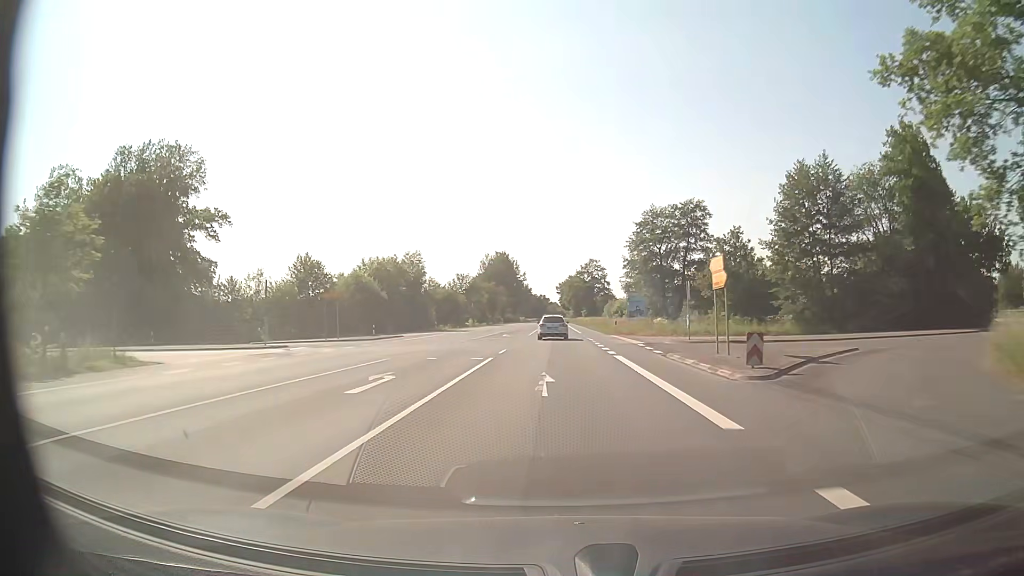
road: secondary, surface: asphalt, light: Day
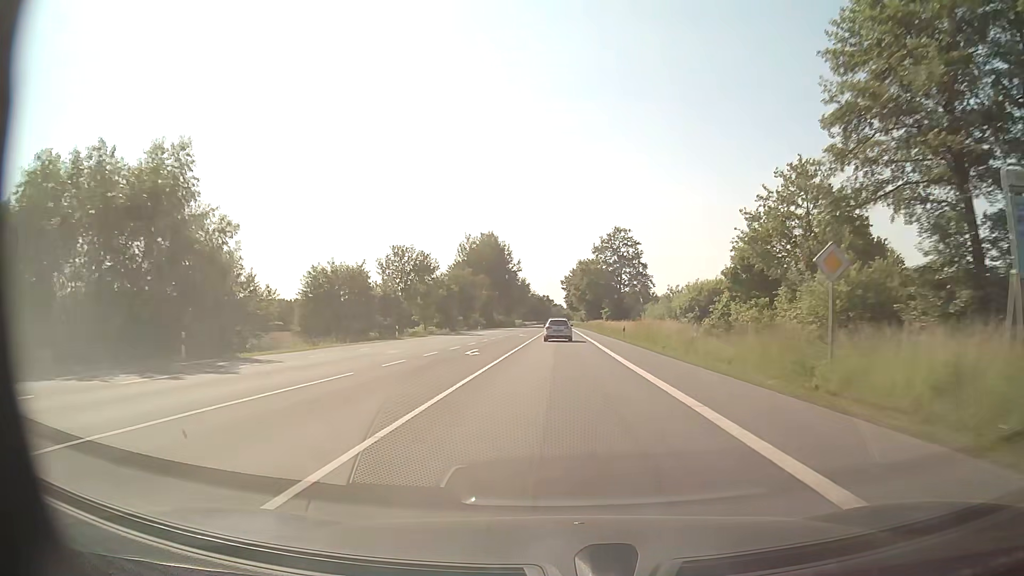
(-0.1, +53.1) m; 0°
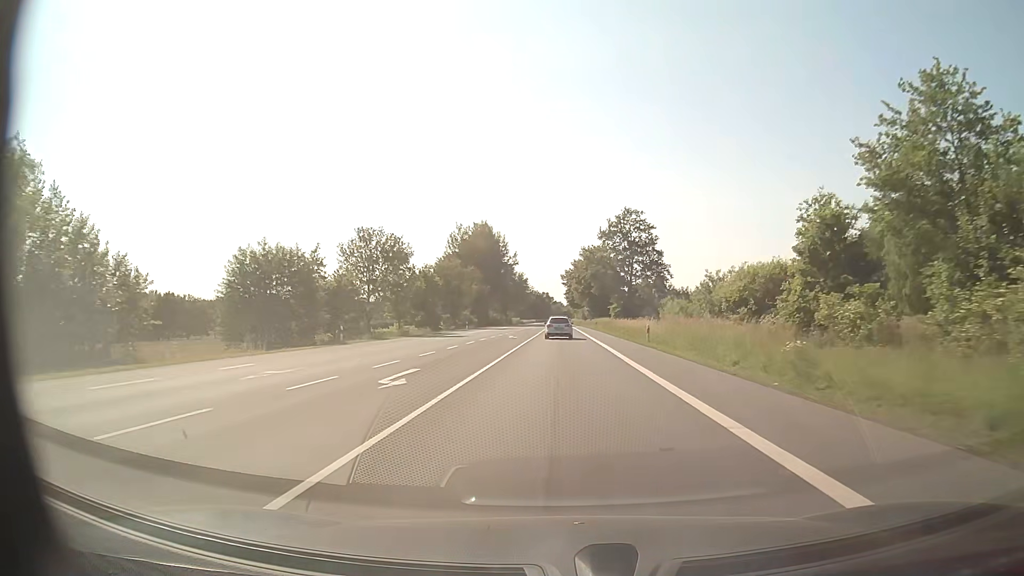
(0.0, +13.5) m; 0°
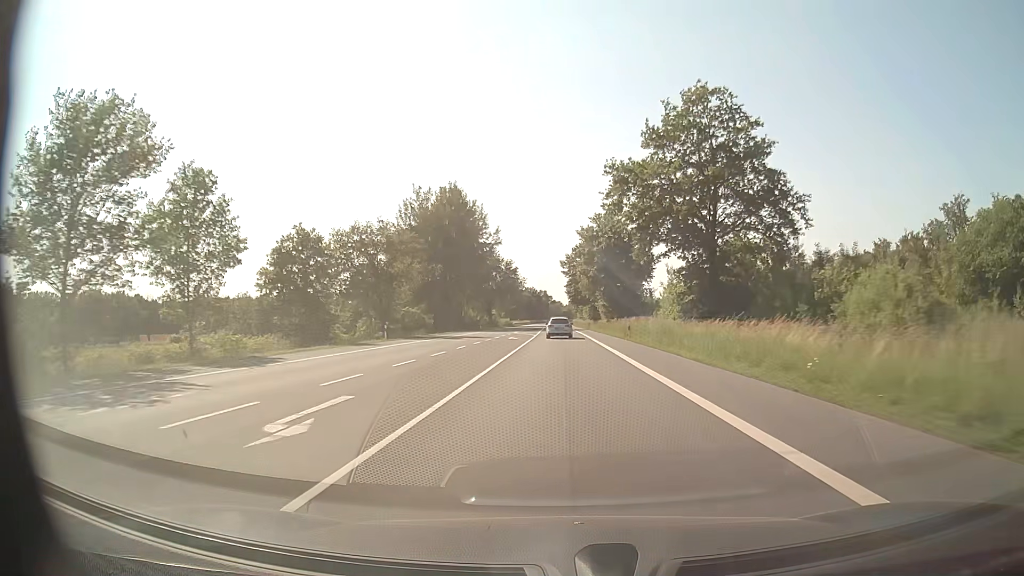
(+0.1, +41.4) m; 0°
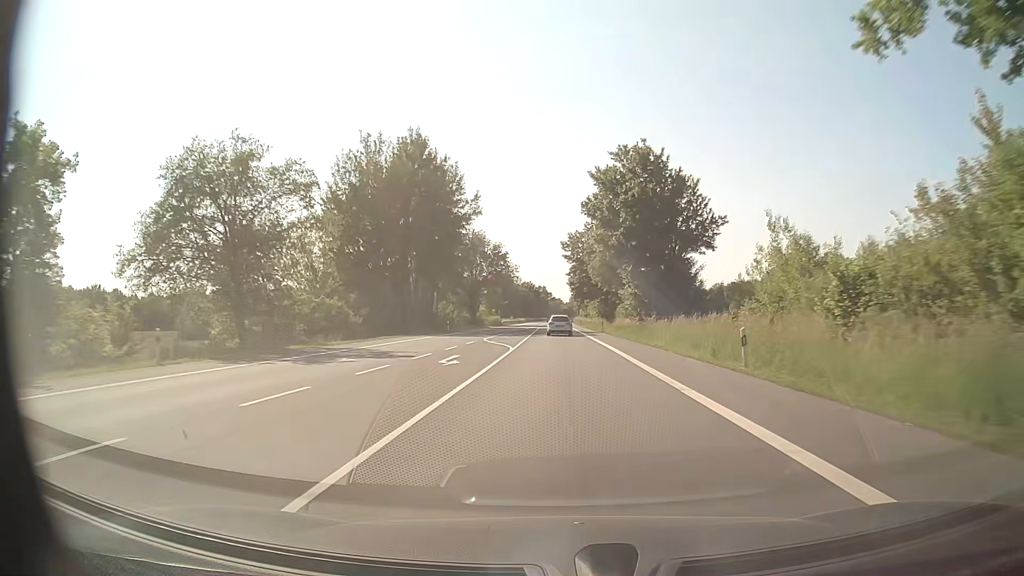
(-0.1, +28.4) m; 0°
(0, +10) (0, +20) (0, +30) (0, +40) (0, +50) (0, +60) (0, +70) (0, +80) (0, +90) (0, +100) m
